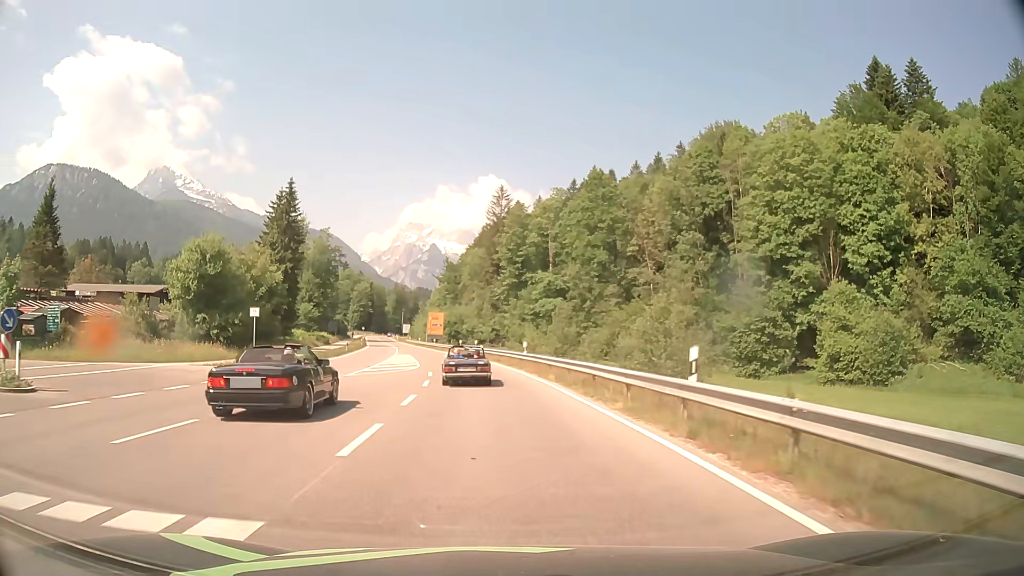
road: primary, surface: asphalt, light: Day
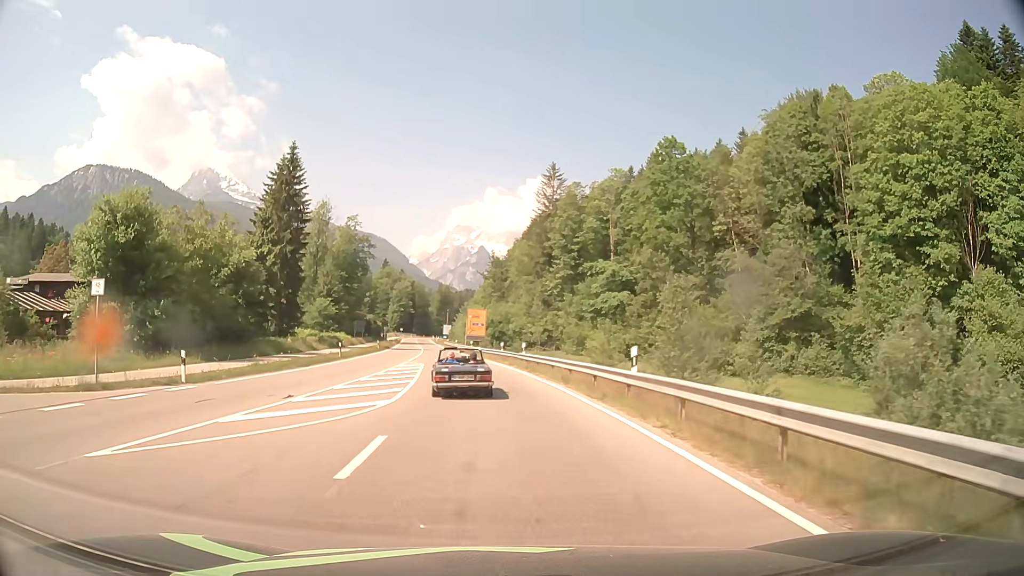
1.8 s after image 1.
(-0.7, +19.2) m; -4°
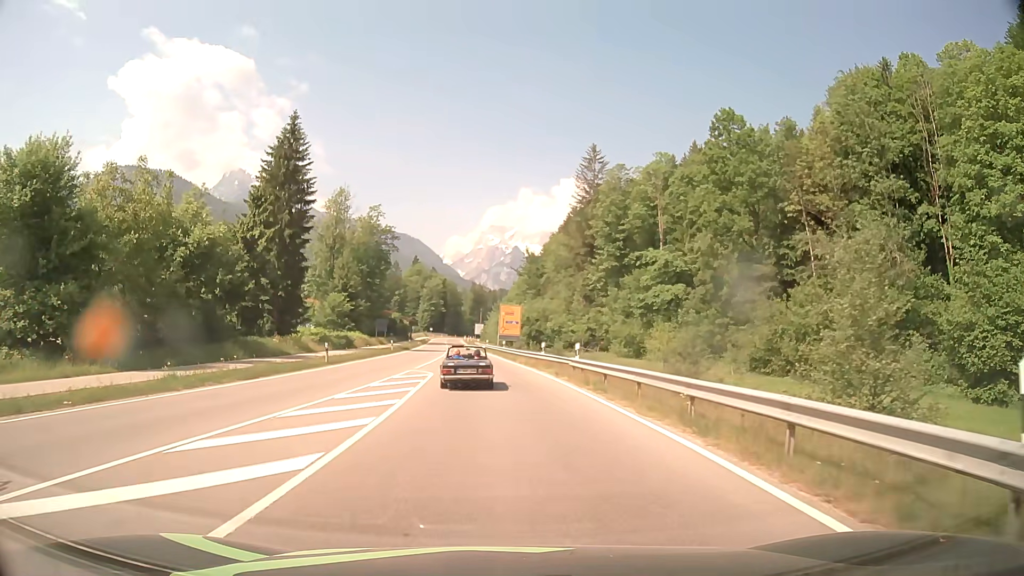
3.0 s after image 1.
(-0.3, +11.6) m; -3°
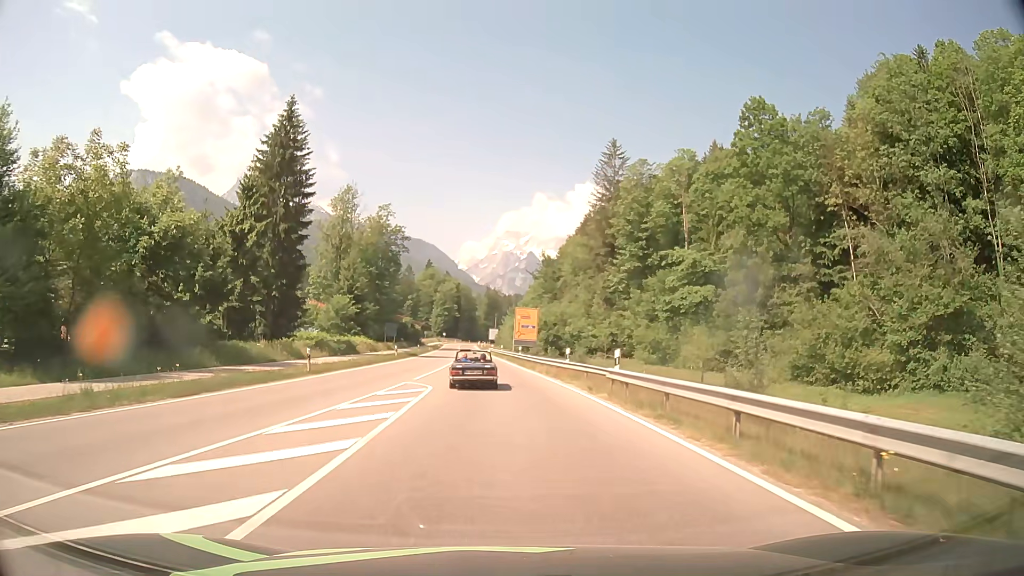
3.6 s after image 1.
(-0.1, +5.9) m; -1°
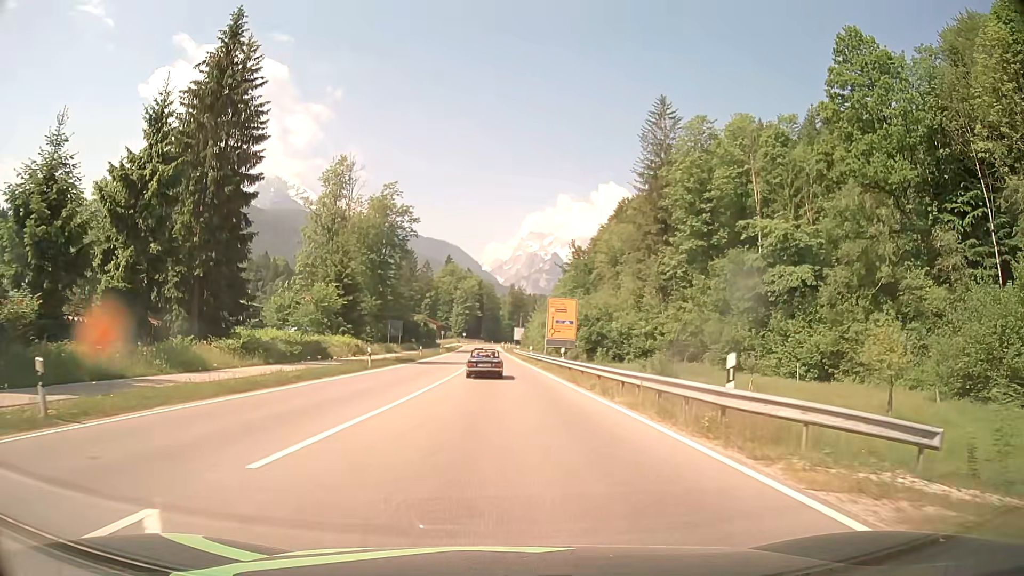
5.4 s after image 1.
(-0.5, +19.5) m; -2°
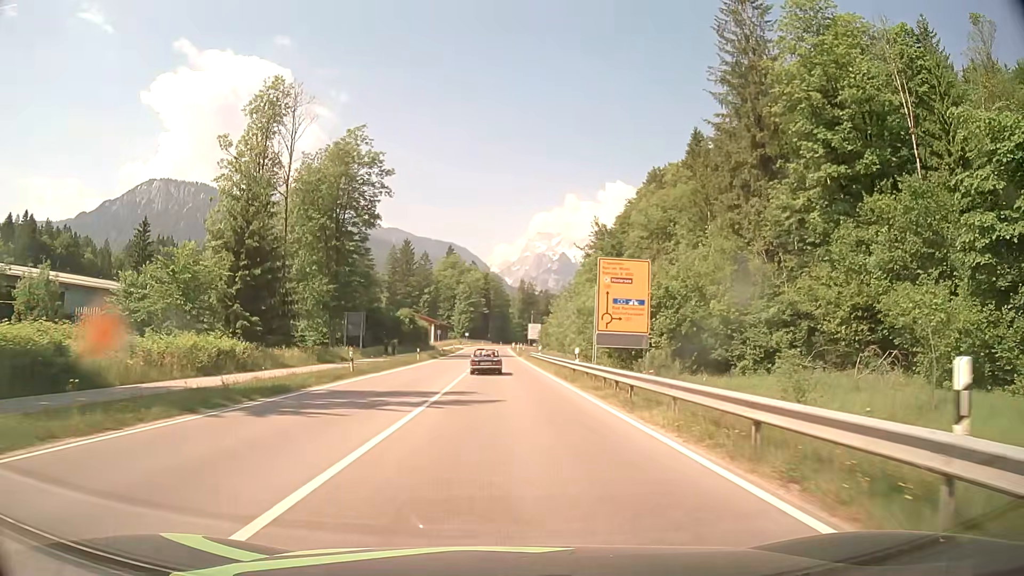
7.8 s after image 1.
(-0.3, +31.0) m; -1°
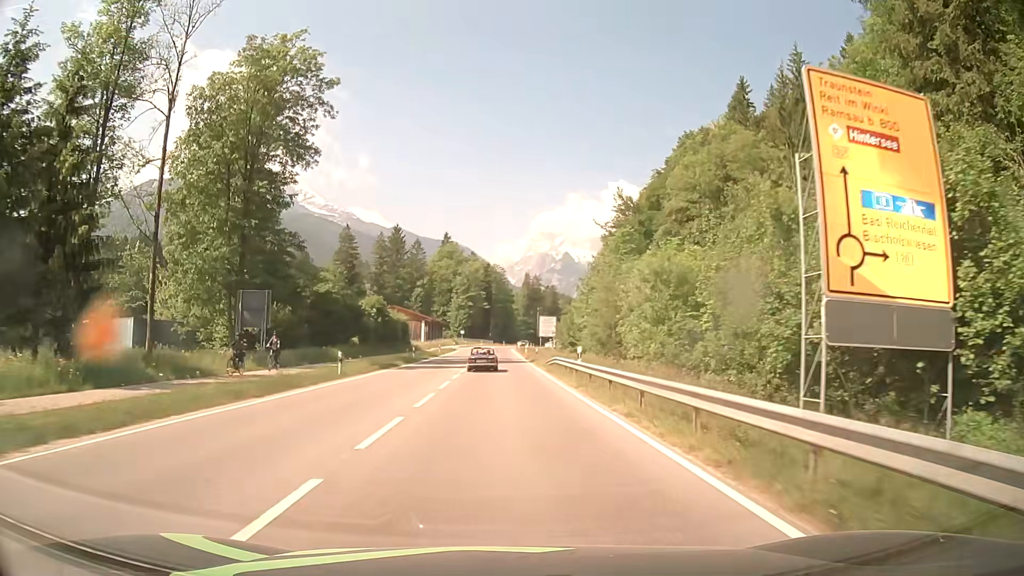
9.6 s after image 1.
(0.0, +26.6) m; 0°
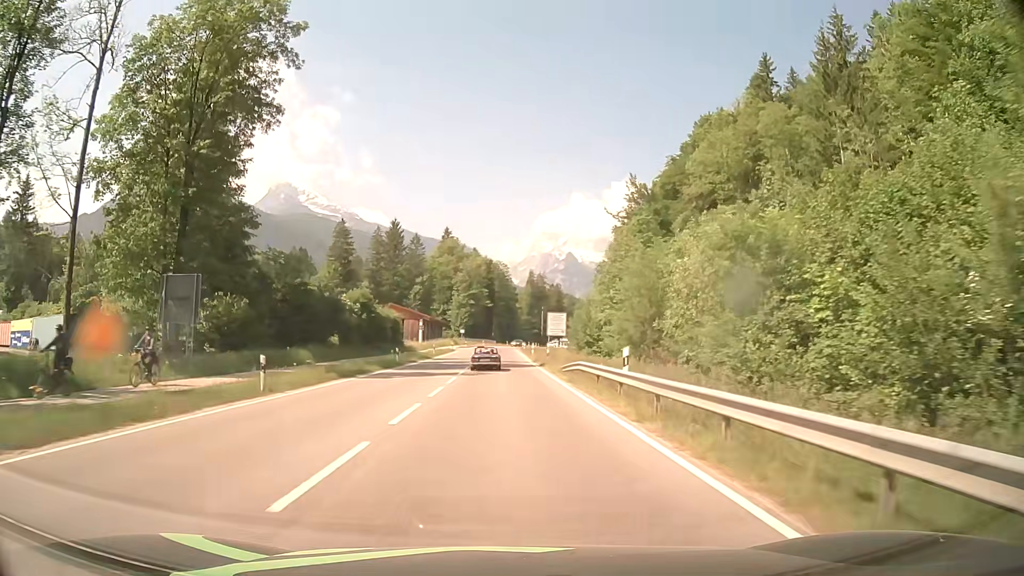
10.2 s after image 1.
(0.0, +9.5) m; 0°
(0, +10) (0, +20) (0, +30) (0, +40) (0, +50) (0, +60) (0, +70) (0, +80) (0, +90) (0, +100) m
